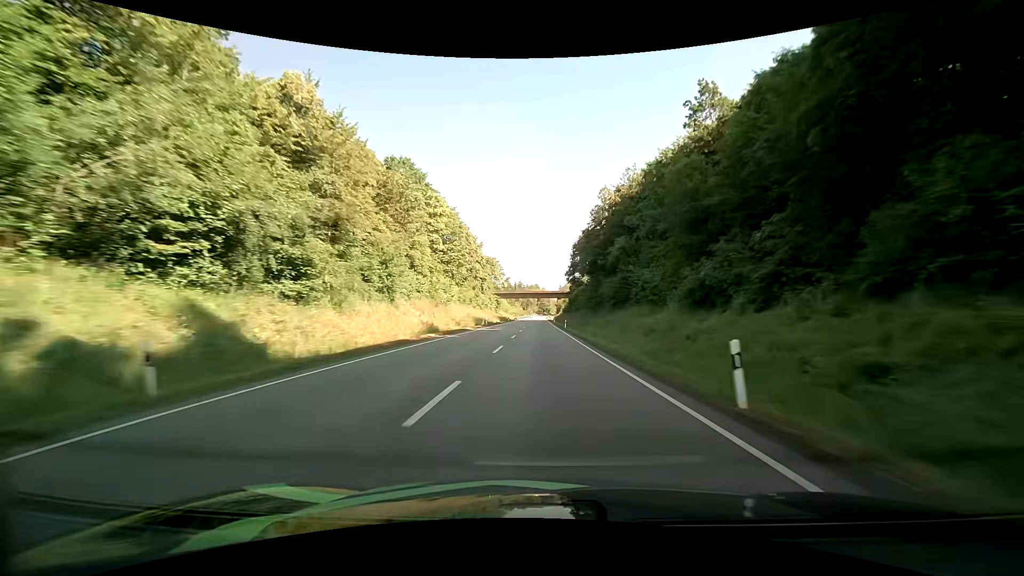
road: primary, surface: asphalt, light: Day
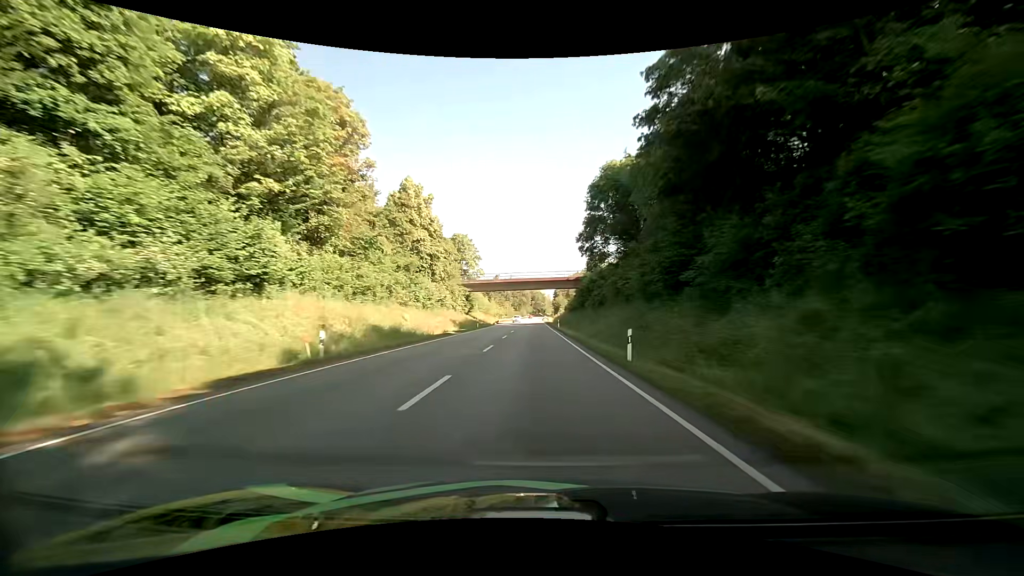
(+0.2, +46.9) m; +1°
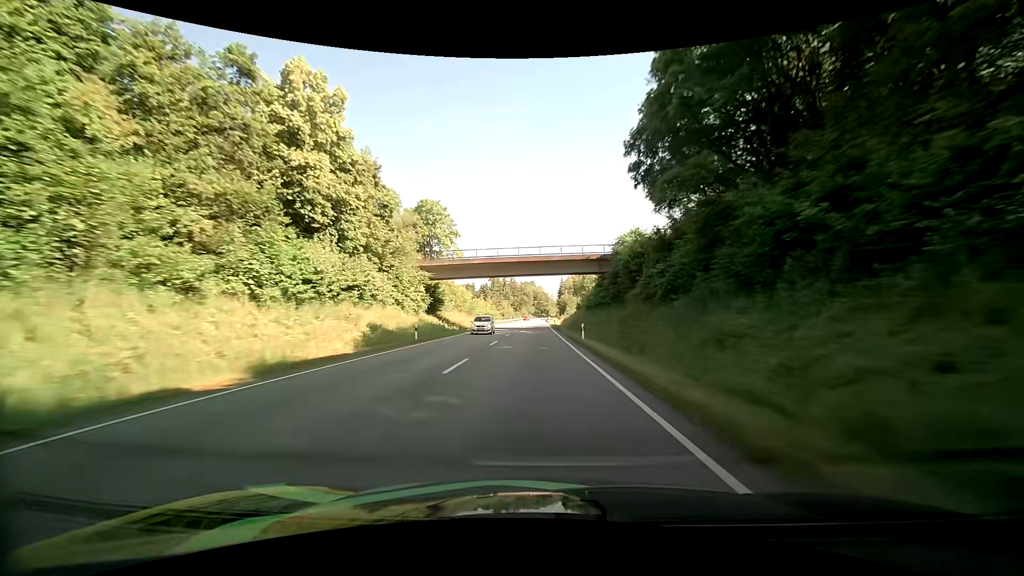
(-0.1, +31.2) m; -1°
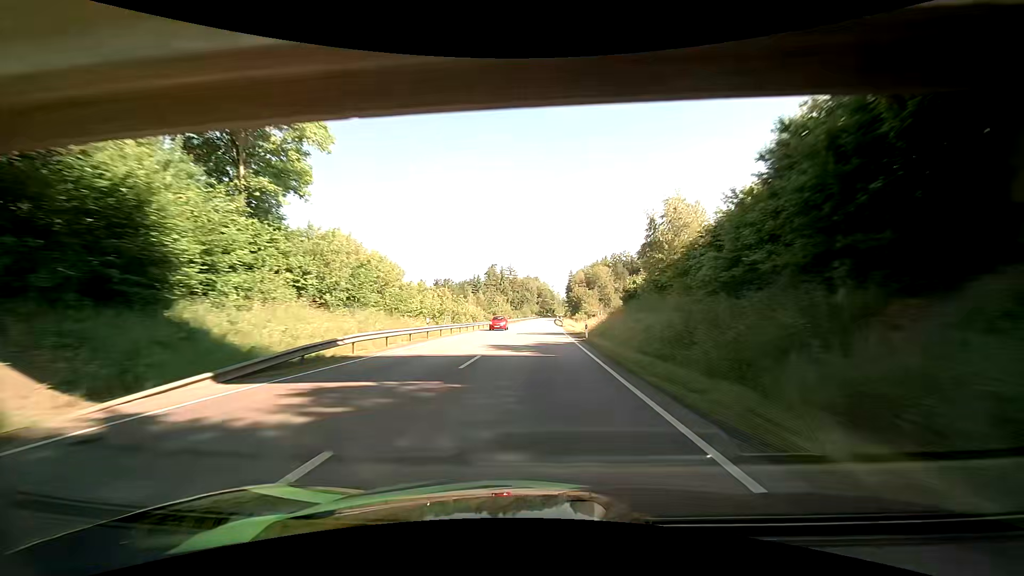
(-0.1, +47.0) m; 0°
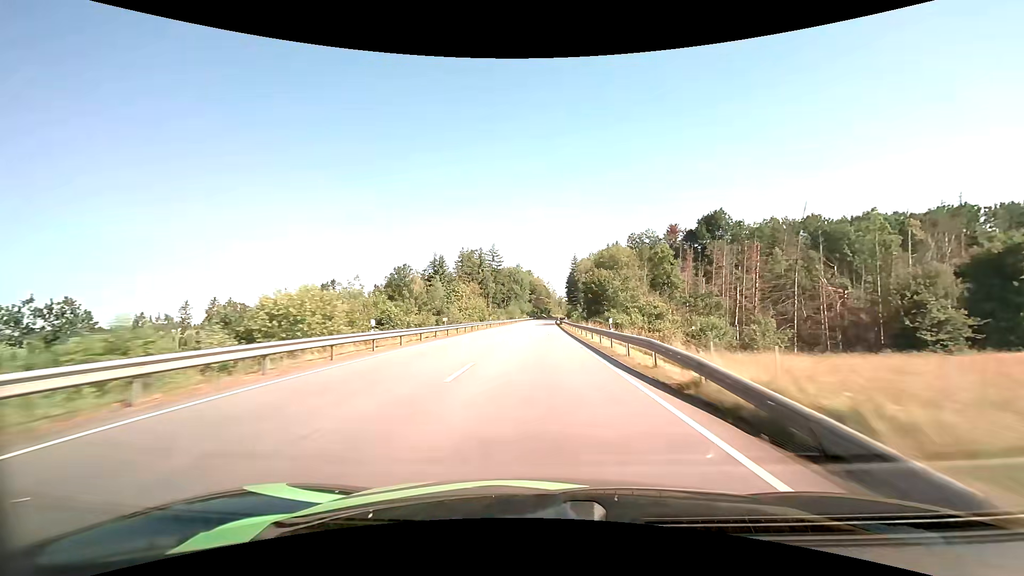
(0.0, +62.6) m; +1°
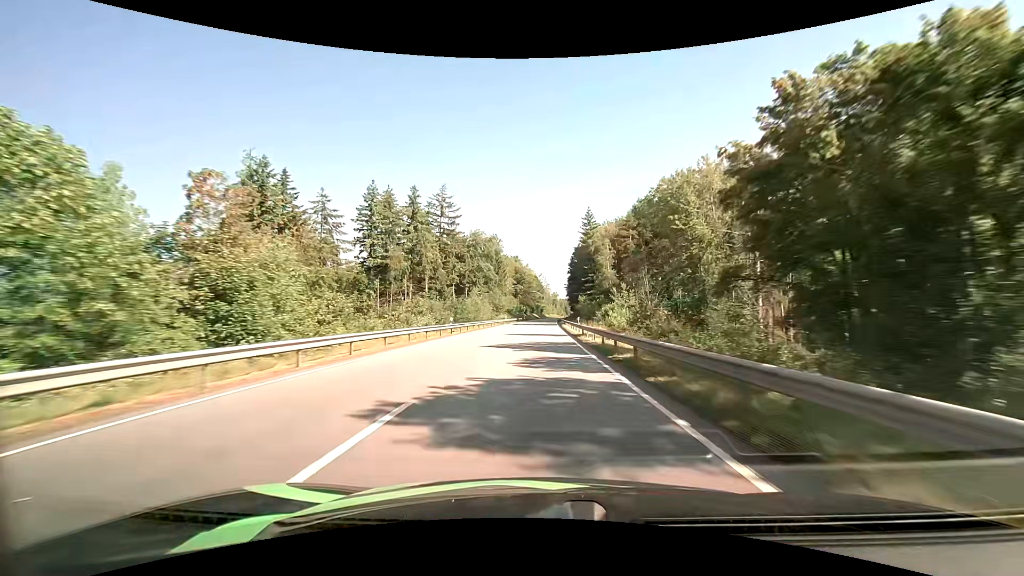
(+0.8, +78.4) m; +1°
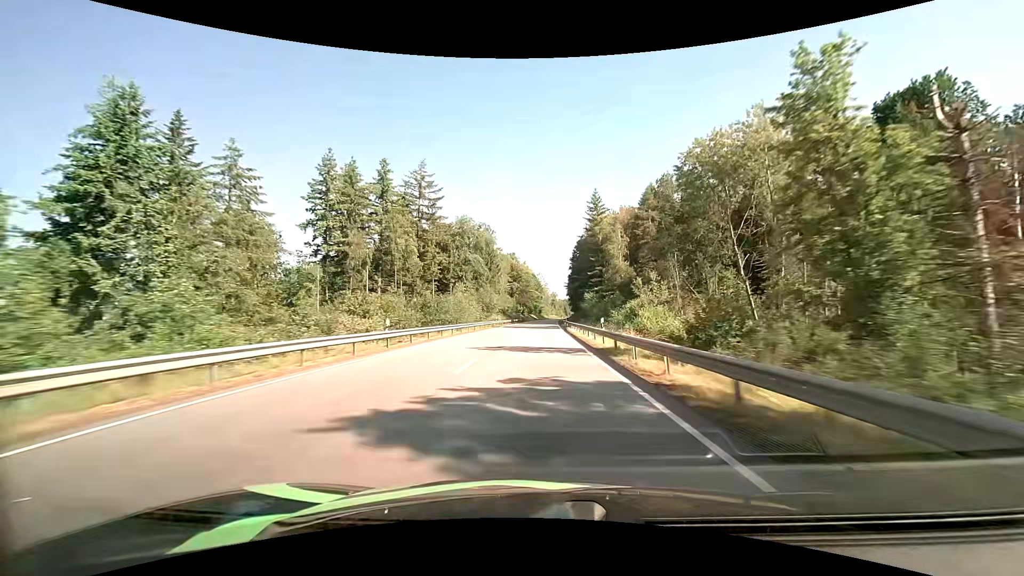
(+0.1, +15.8) m; 0°
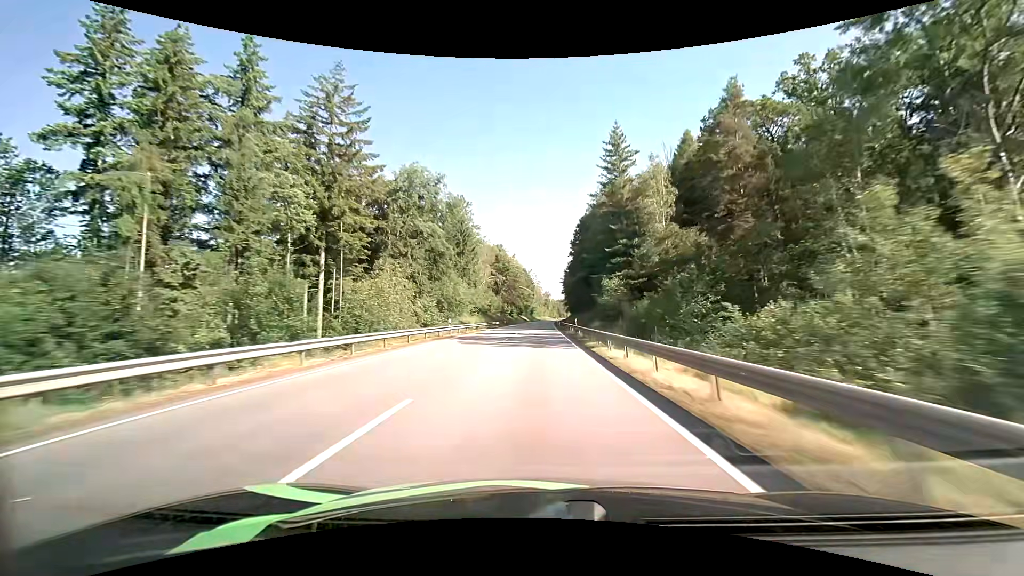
(+0.2, +31.7) m; +1°
(0, +10) (0, +20) (0, +30) (0, +40) (0, +50) (0, +60) (0, +70) (0, +80) (+1, +90) (+1, +100) m
